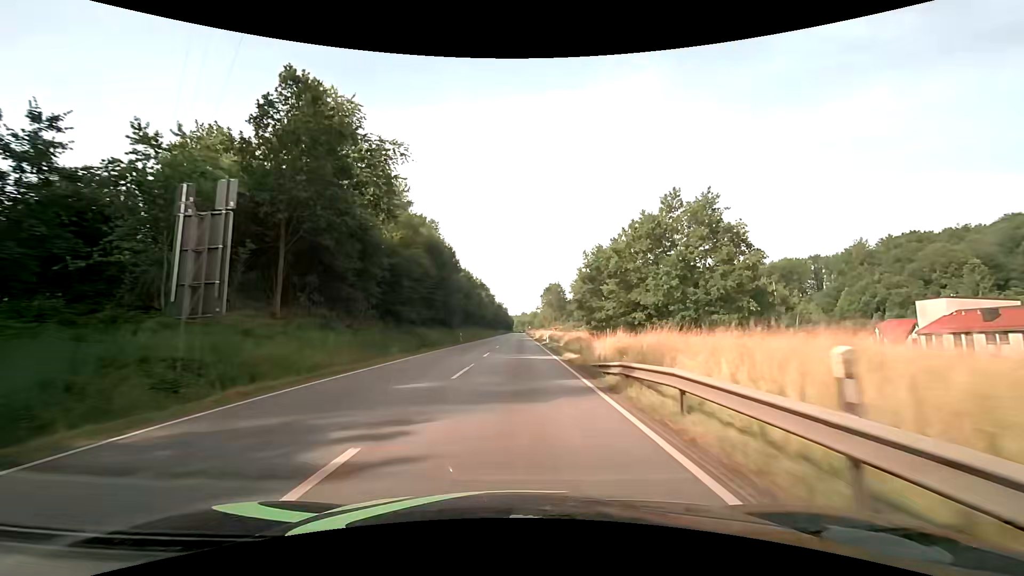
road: primary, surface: asphalt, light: Day
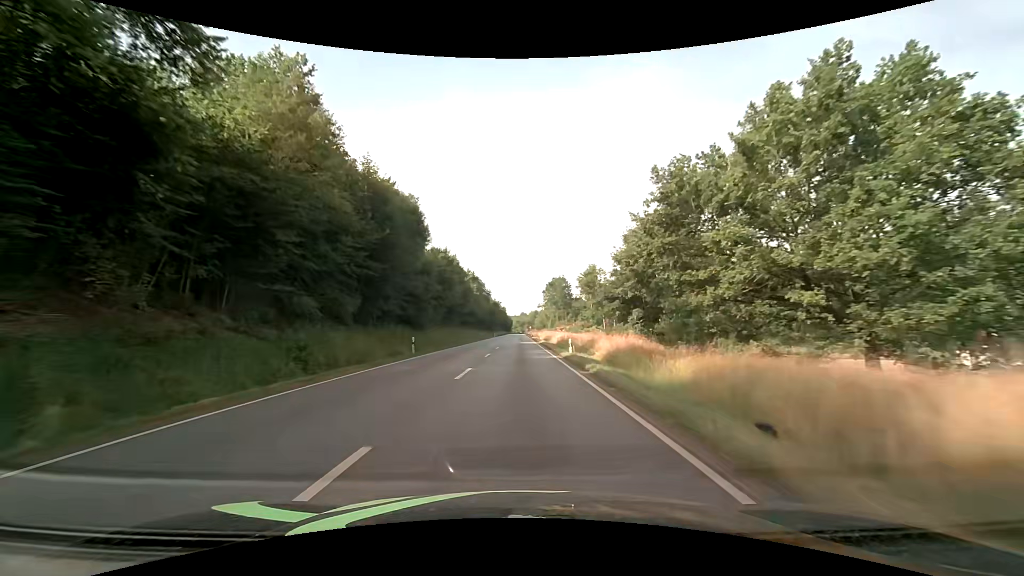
(0.0, +23.8) m; 0°
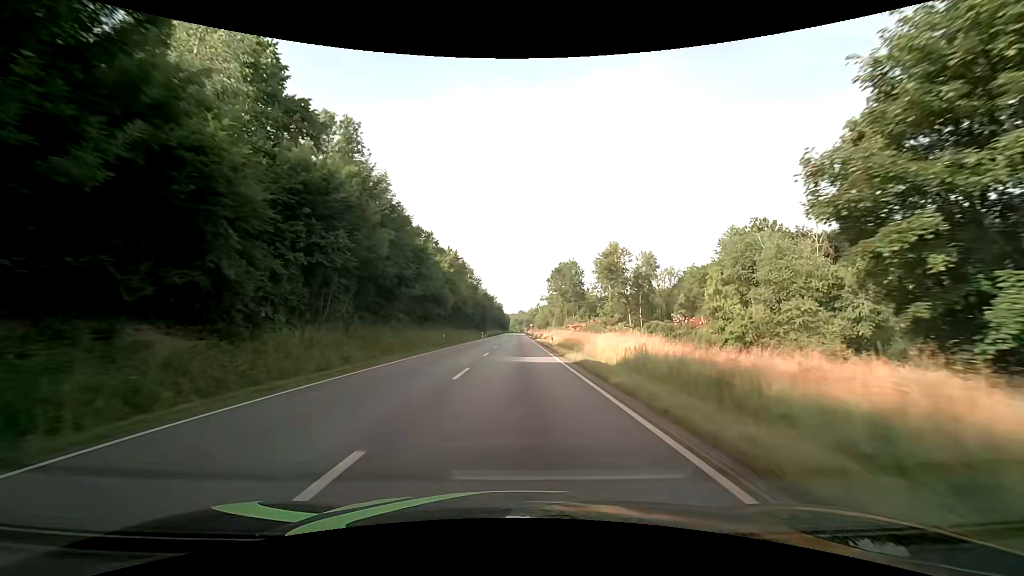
(+0.1, +36.3) m; 0°
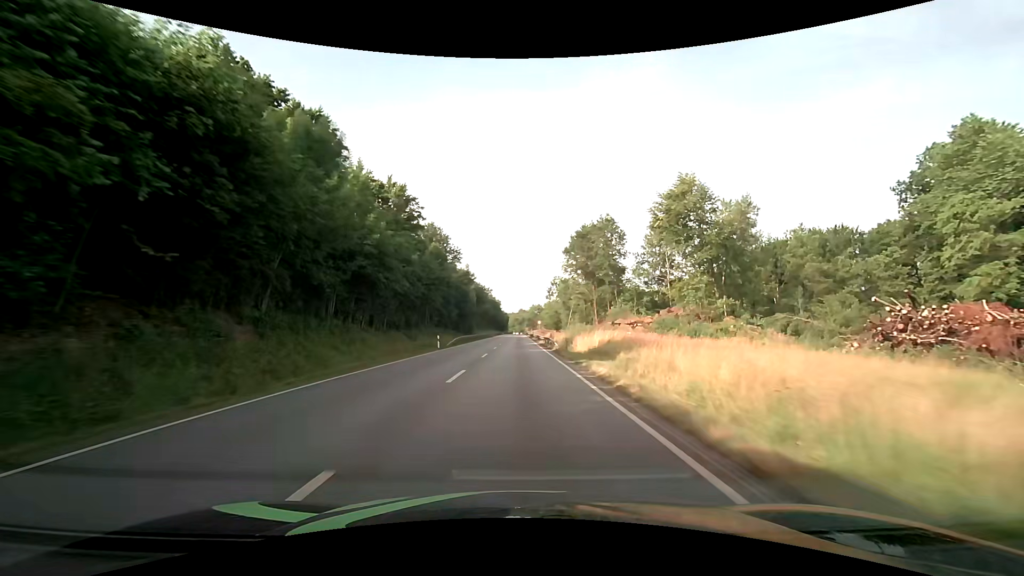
(0.0, +49.1) m; 0°
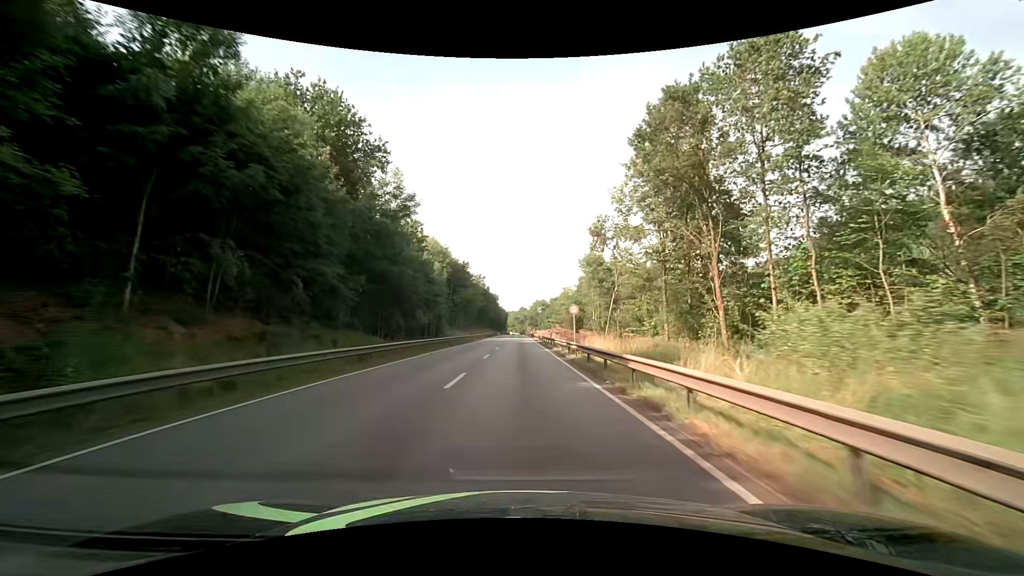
(-0.1, +49.6) m; 0°
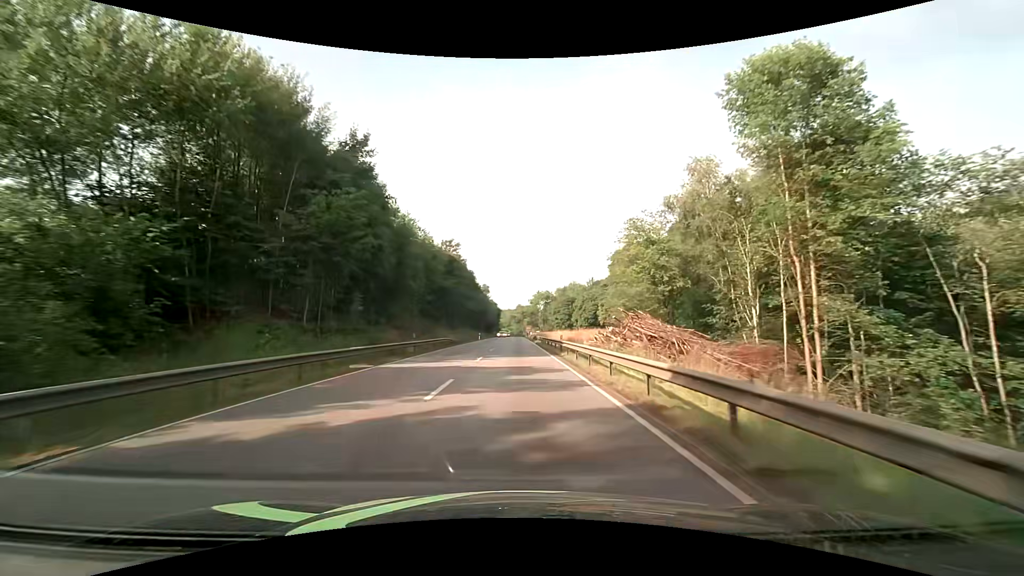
(+0.1, +62.4) m; 0°
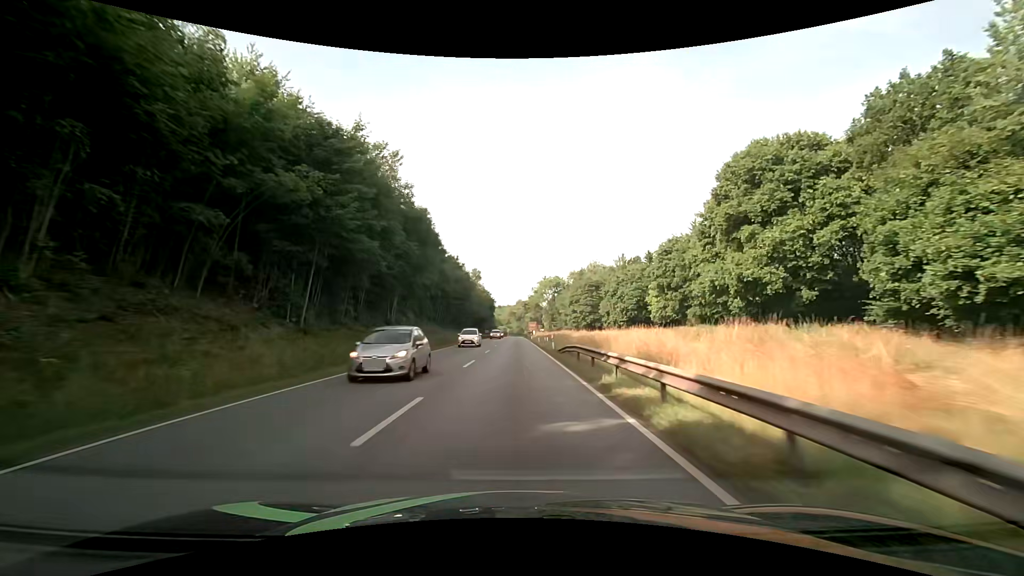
(0.0, +50.0) m; 0°
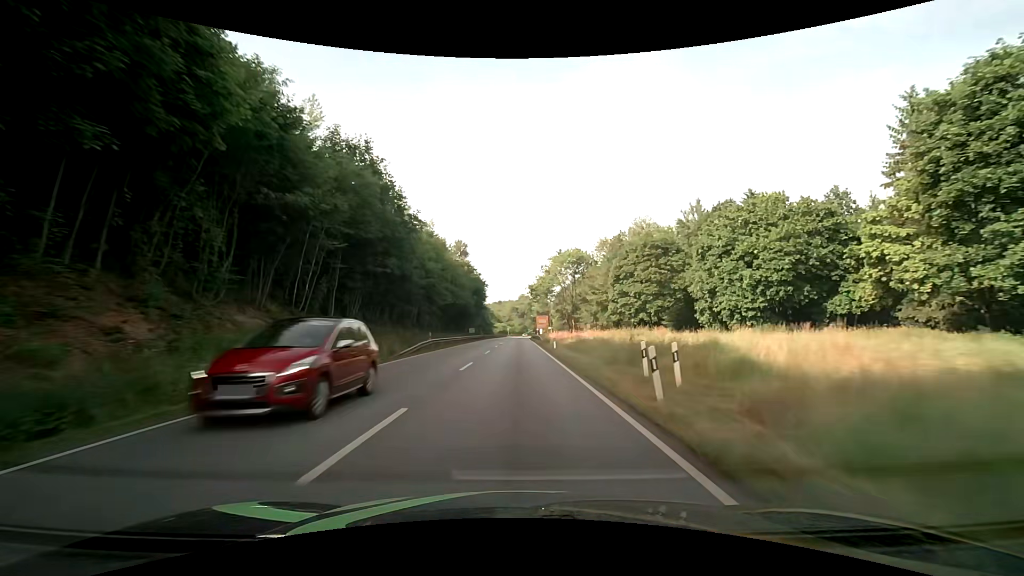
(-0.1, +50.2) m; 0°
(0, +10) (0, +20) (0, +30) (0, +40) (0, +50) (0, +60) (0, +70) (0, +80) (0, +90) (0, +100) m
